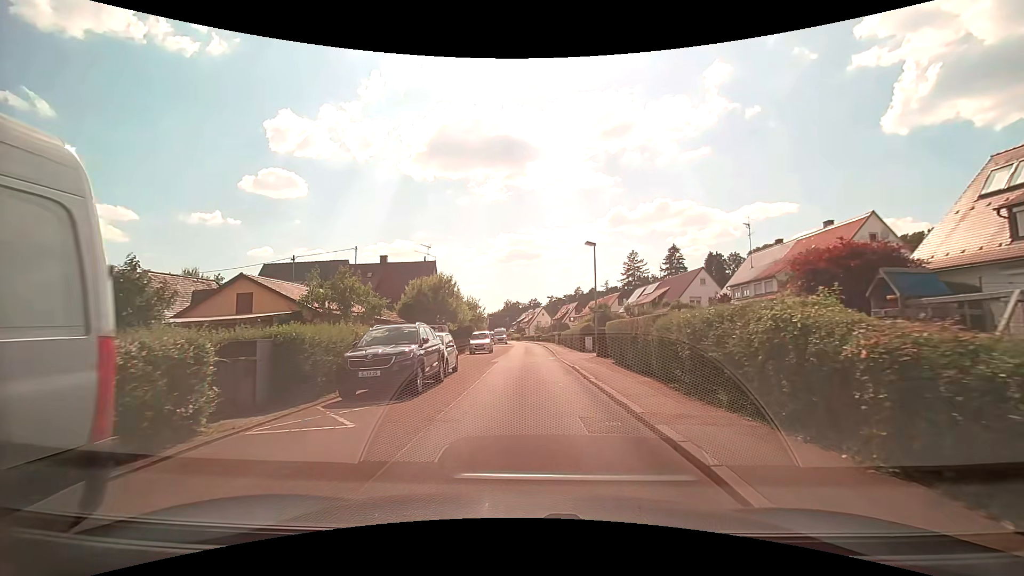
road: residential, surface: asphalt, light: Day
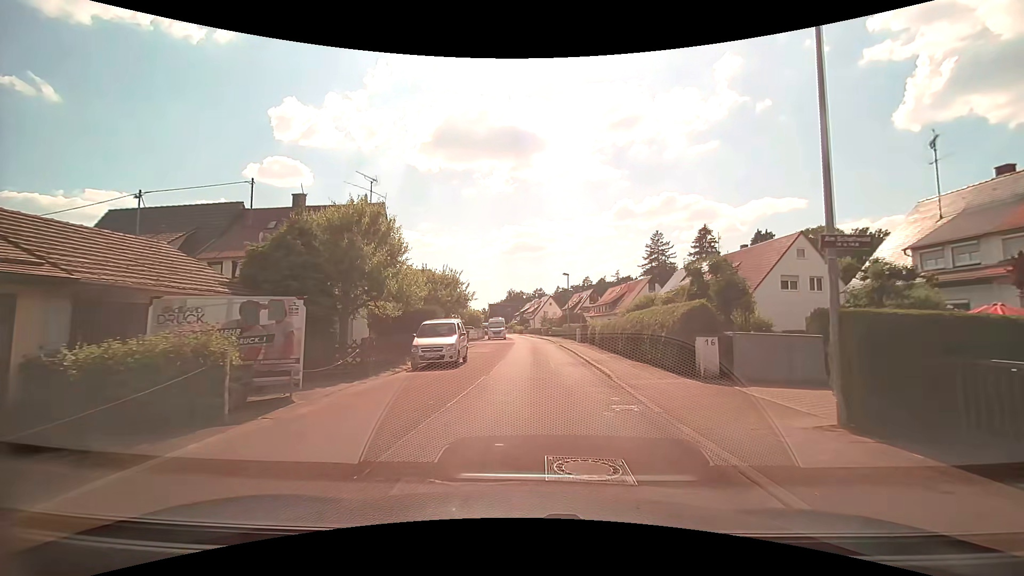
(-0.4, +20.3) m; -2°
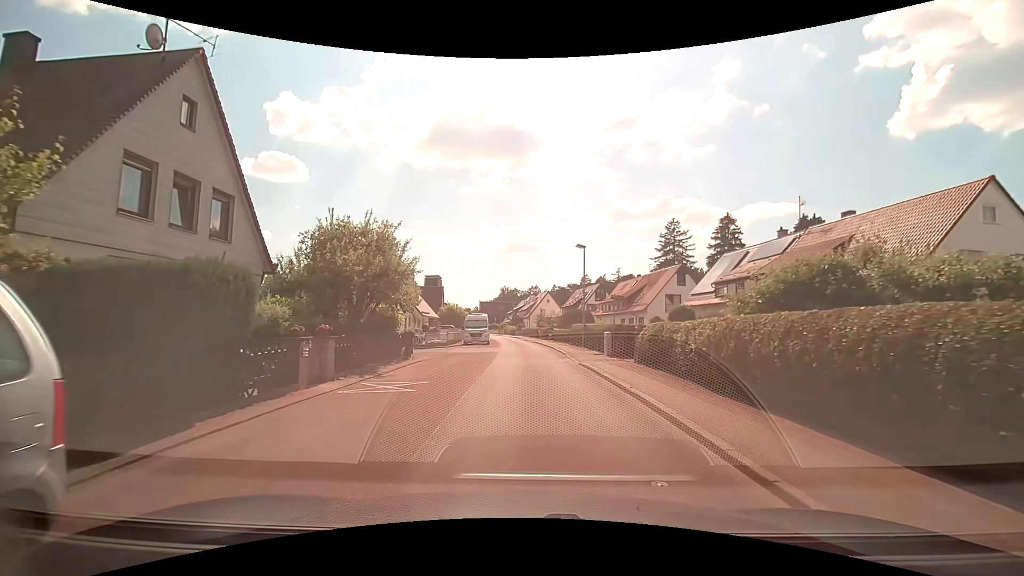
(+0.3, +16.7) m; +1°
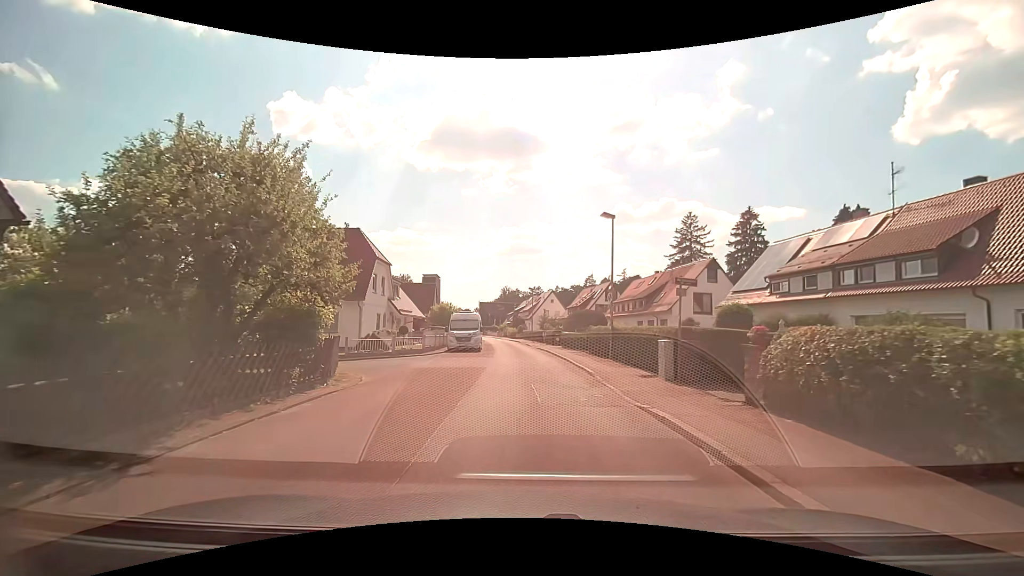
(0.0, +9.1) m; 0°
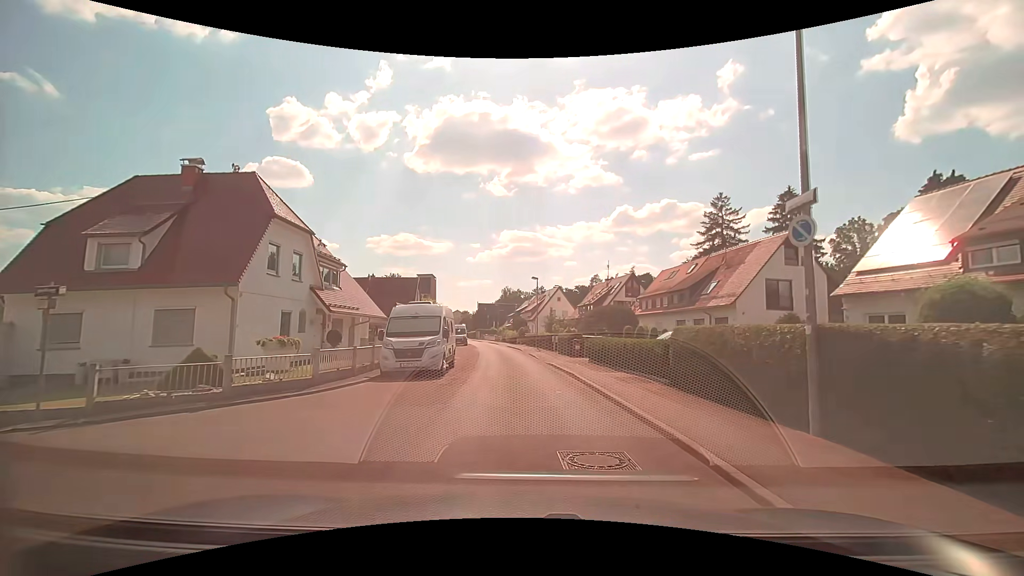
(0.0, +14.4) m; -2°
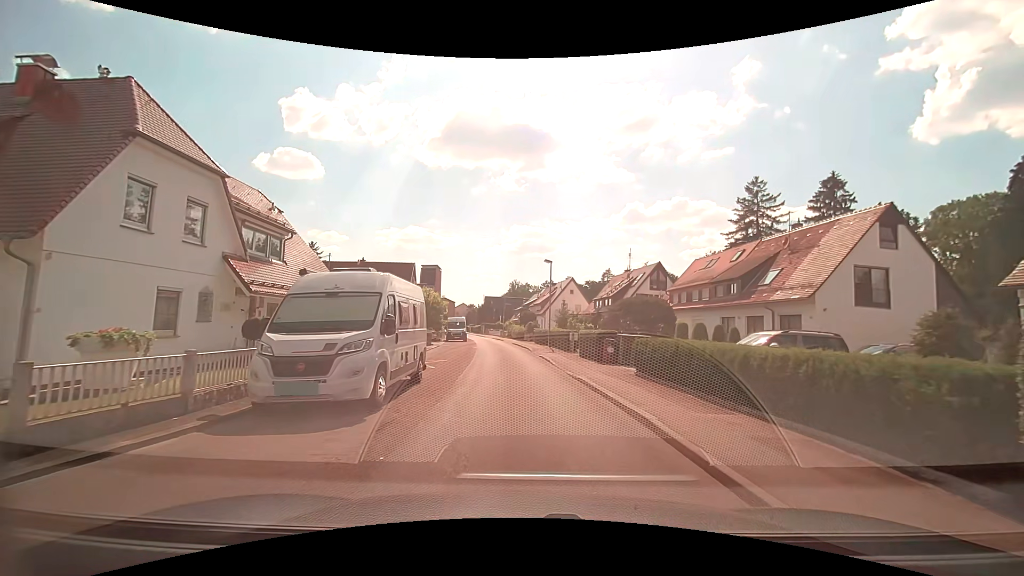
(+0.1, +8.2) m; +1°
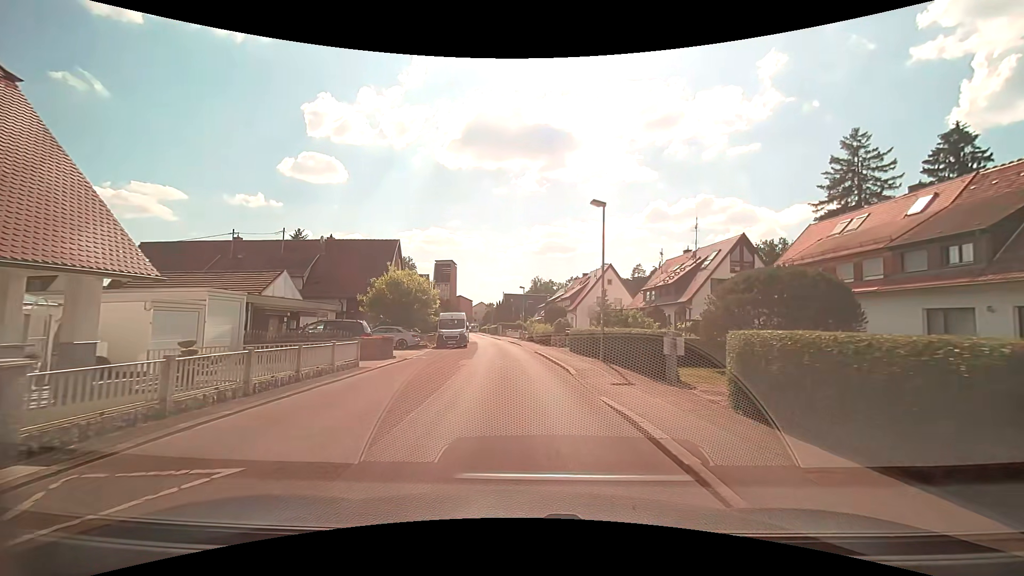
(-0.4, +16.4) m; -4°
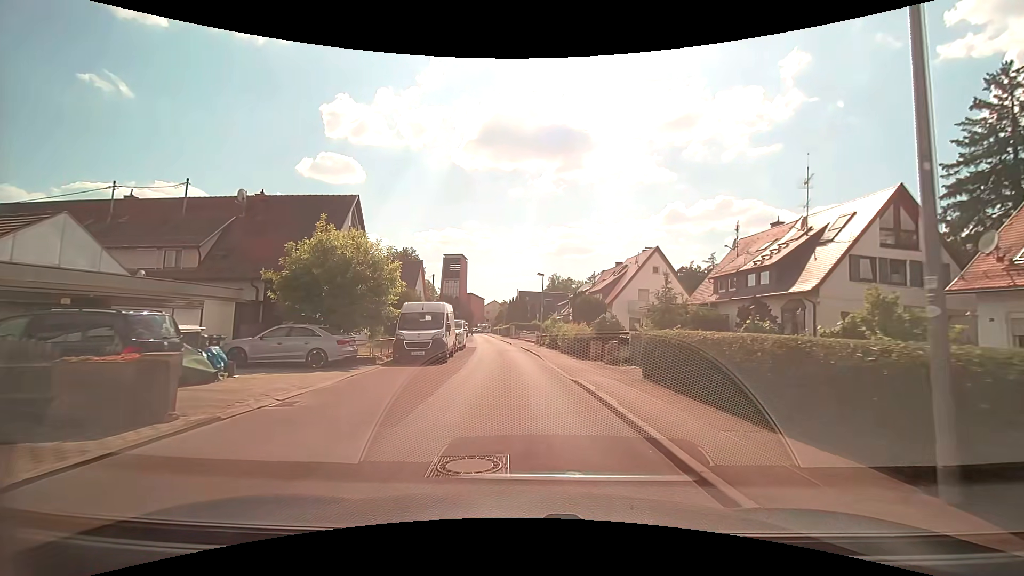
(-0.2, +14.7) m; -2°
